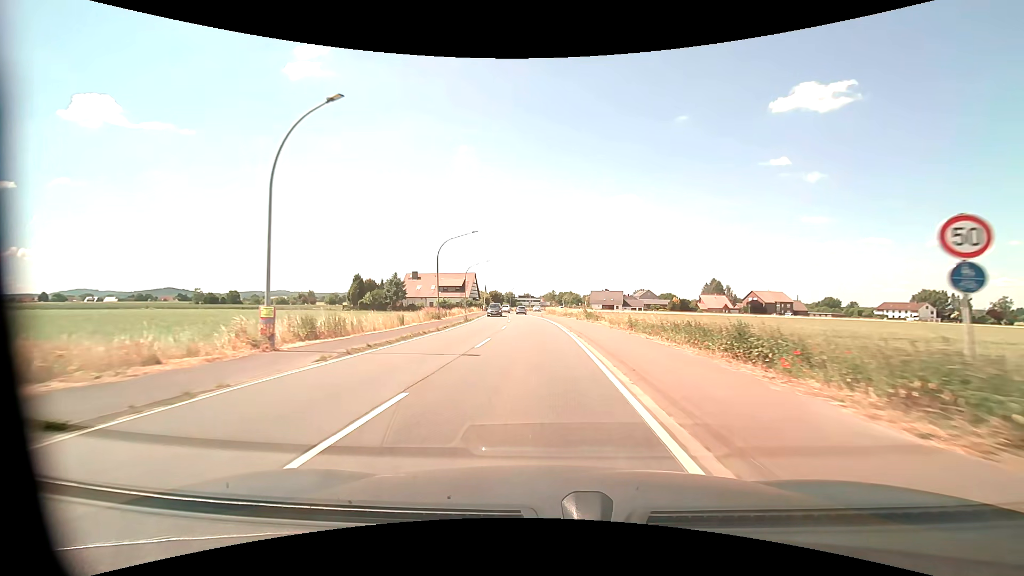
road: primary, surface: asphalt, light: Day
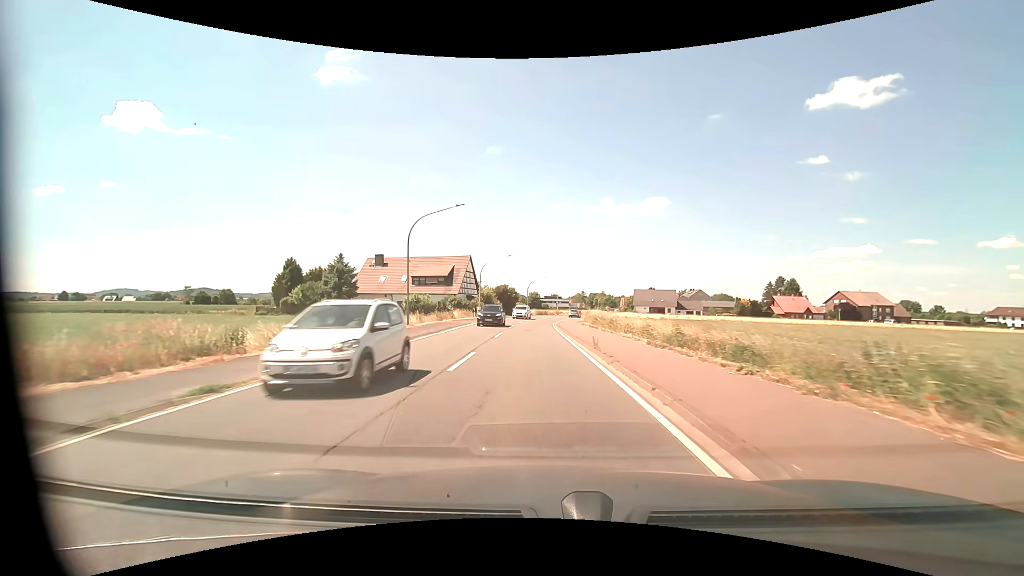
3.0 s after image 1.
(-0.9, +41.7) m; -3°
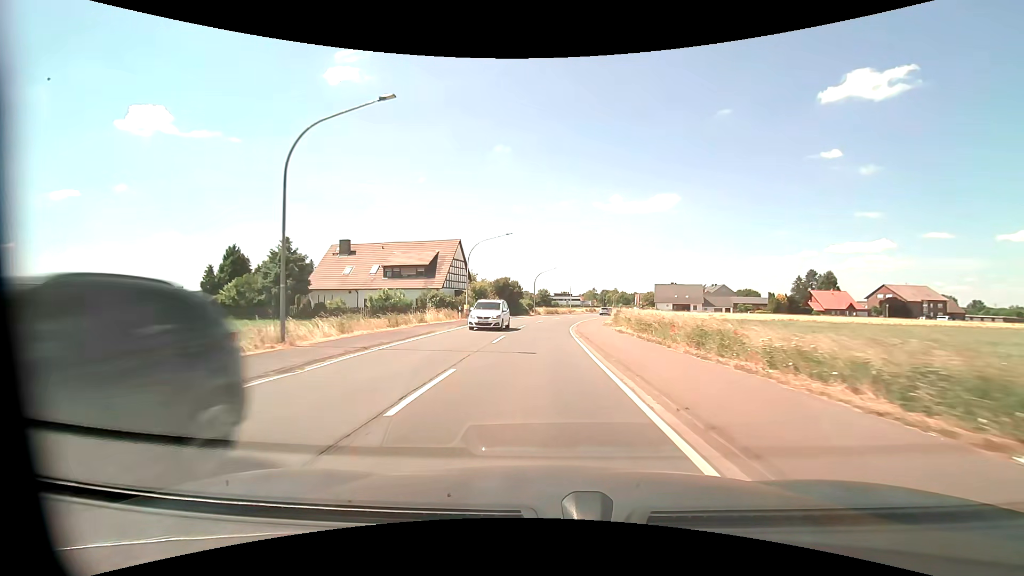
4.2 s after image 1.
(-0.2, +16.6) m; -1°
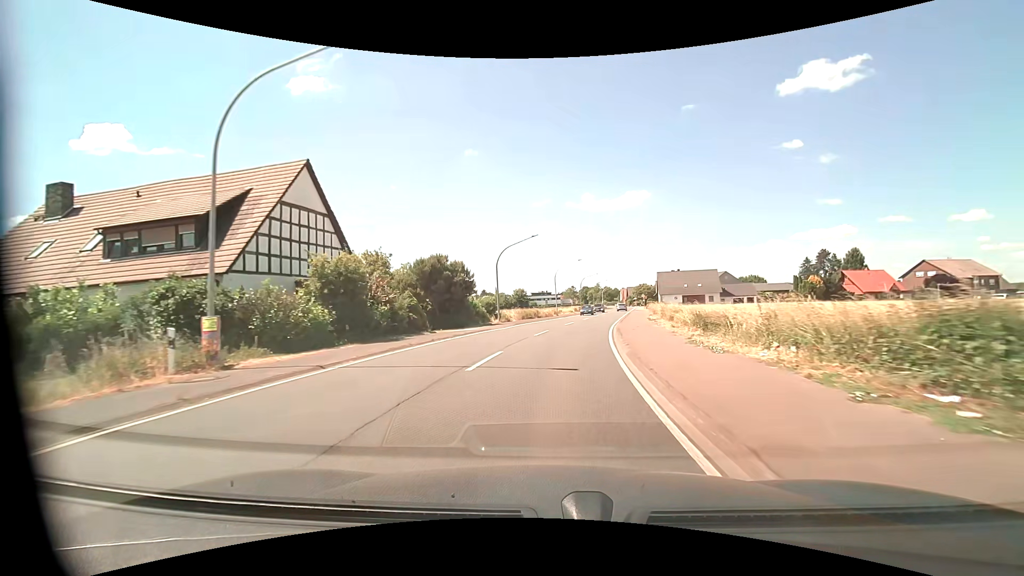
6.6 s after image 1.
(+0.3, +32.7) m; +2°
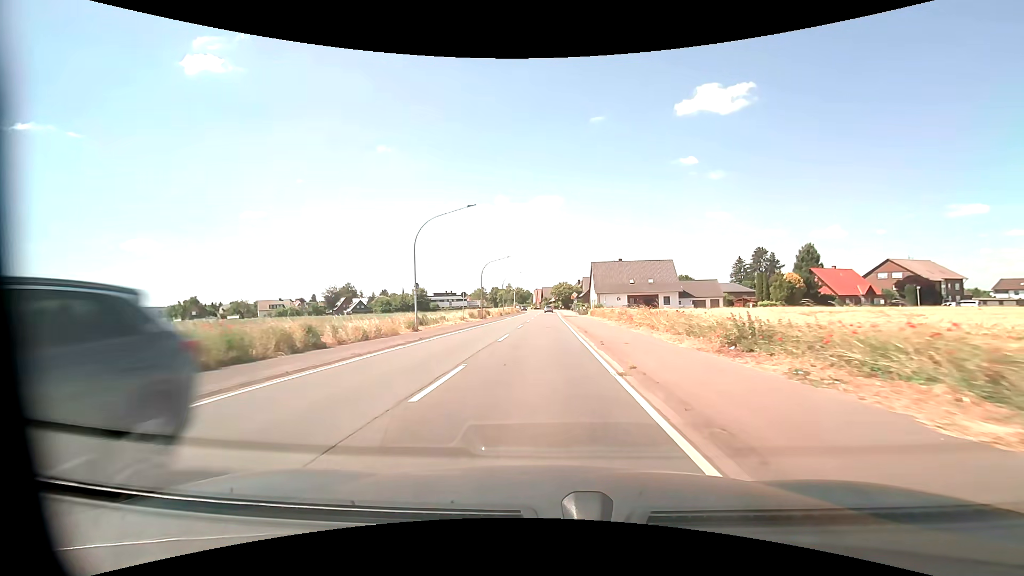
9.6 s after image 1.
(+3.9, +39.1) m; +10°
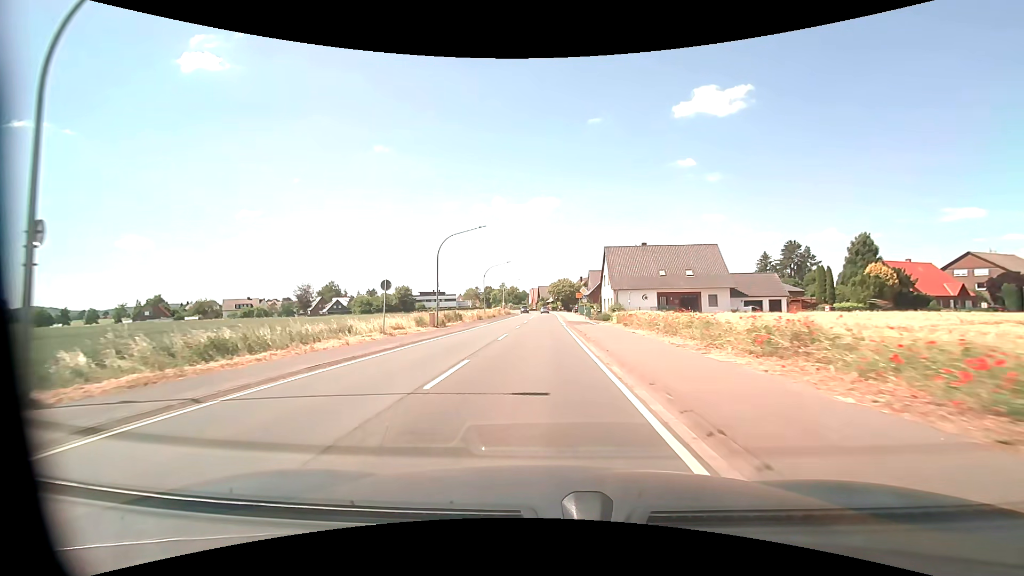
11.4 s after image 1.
(+0.2, +23.4) m; 0°
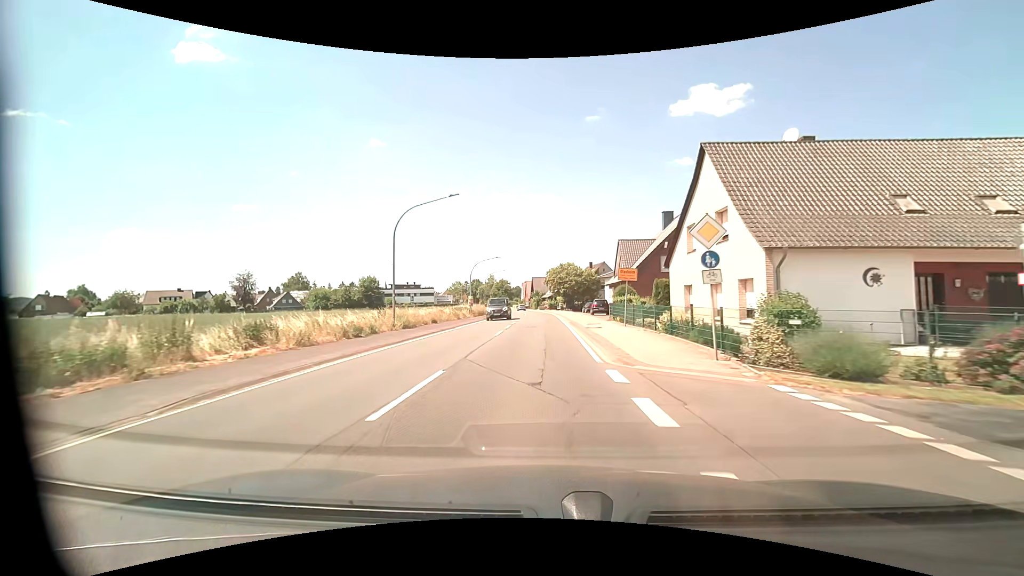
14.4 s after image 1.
(+0.1, +39.1) m; +1°
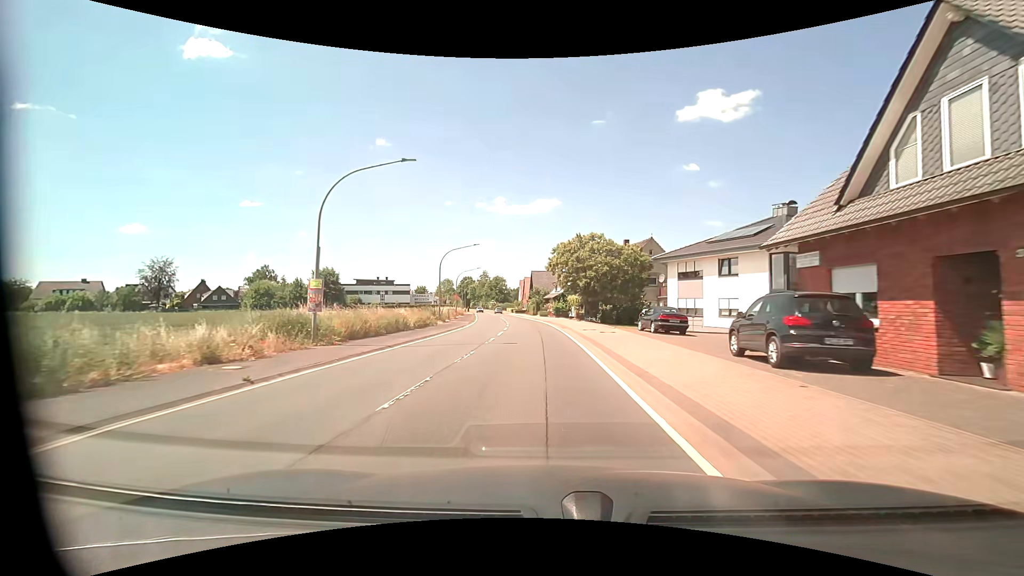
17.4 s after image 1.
(-0.1, +39.9) m; 0°
(0, +10) (0, +20) (-1, +30) (-1, +40) (-2, +50) (-3, +60) (-4, +70) (-6, +80) (-7, +90) (-8, +100) m
